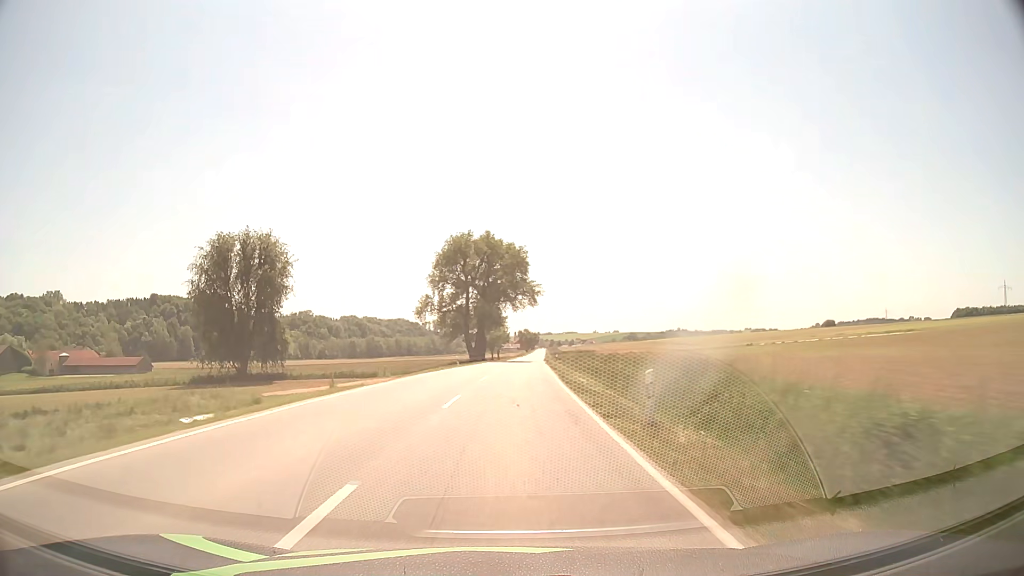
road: secondary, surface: asphalt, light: Day
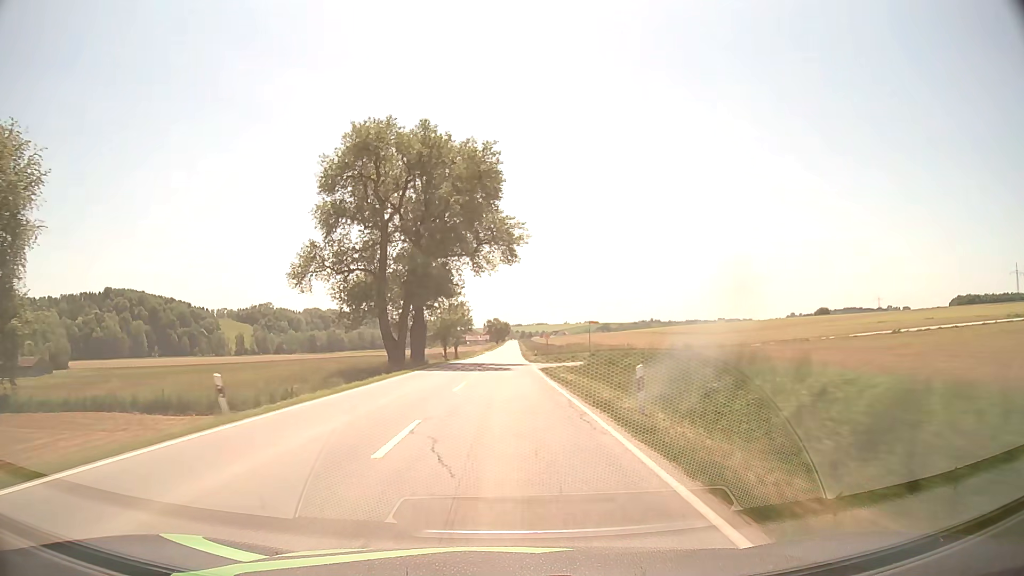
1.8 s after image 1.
(+1.1, +42.4) m; +3°
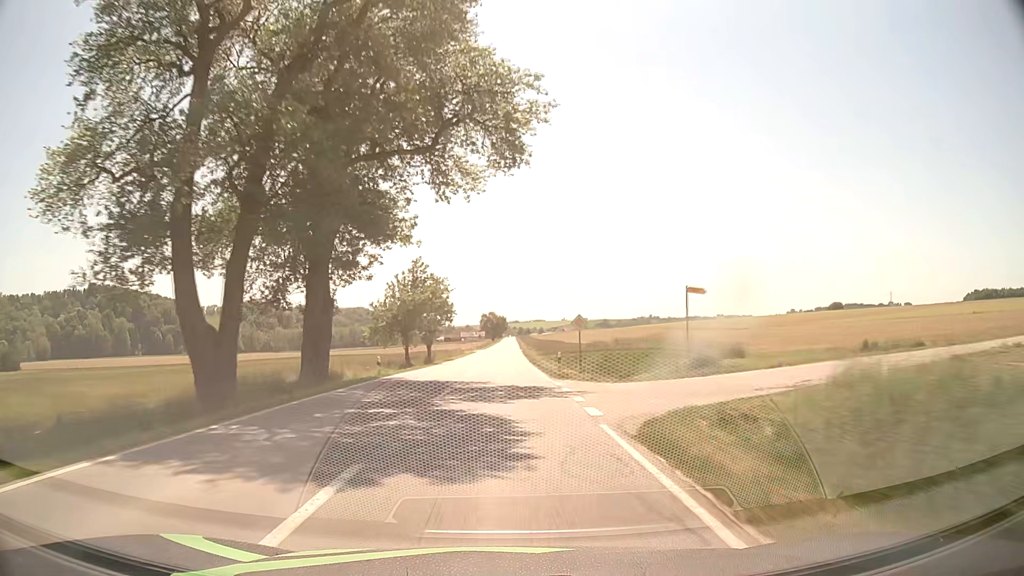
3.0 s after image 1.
(+0.1, +28.4) m; 0°
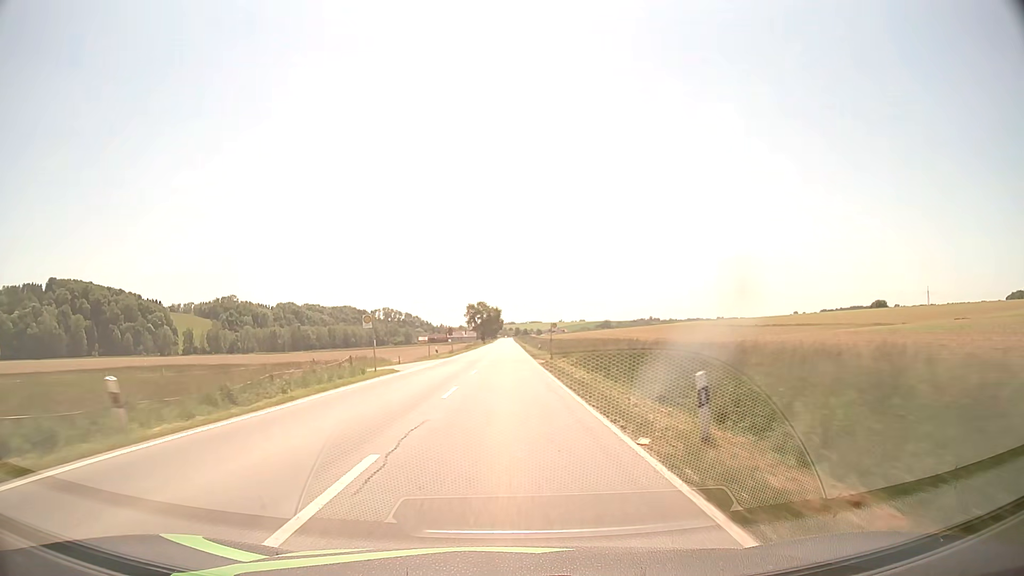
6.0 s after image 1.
(+0.1, +71.3) m; 0°
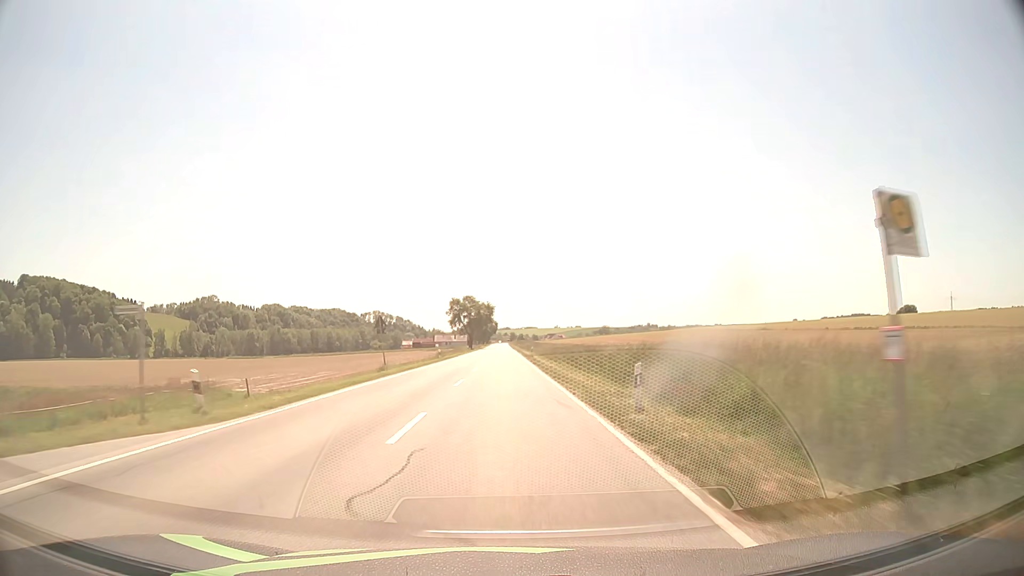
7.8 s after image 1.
(+0.1, +42.6) m; 0°
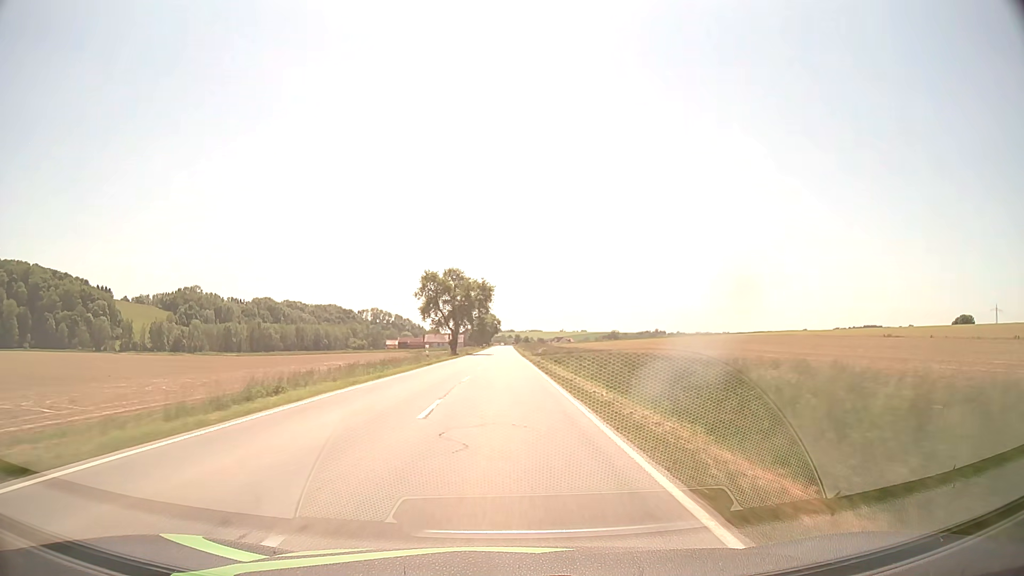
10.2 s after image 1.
(-0.1, +56.6) m; 0°
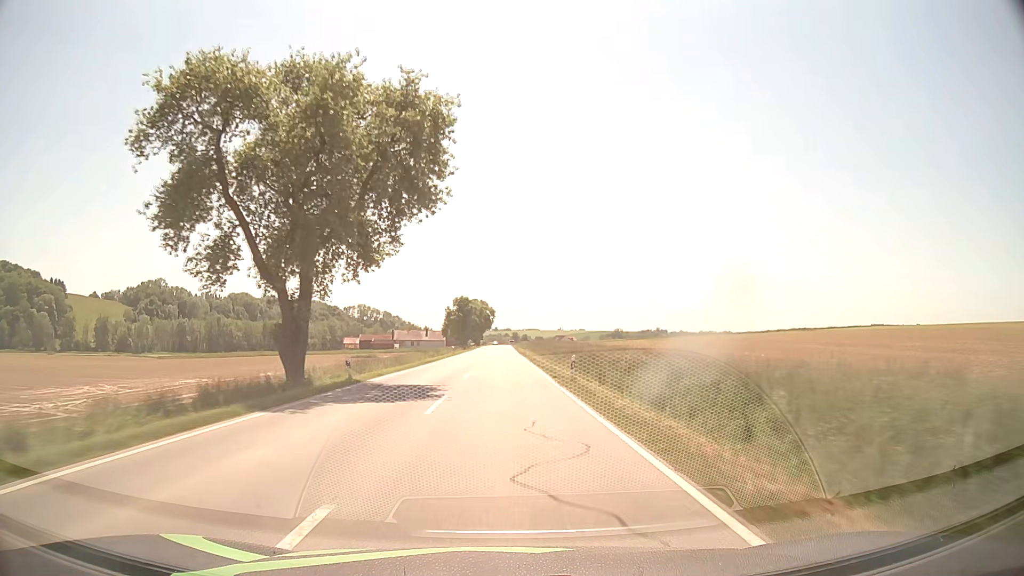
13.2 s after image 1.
(+0.1, +70.9) m; 0°
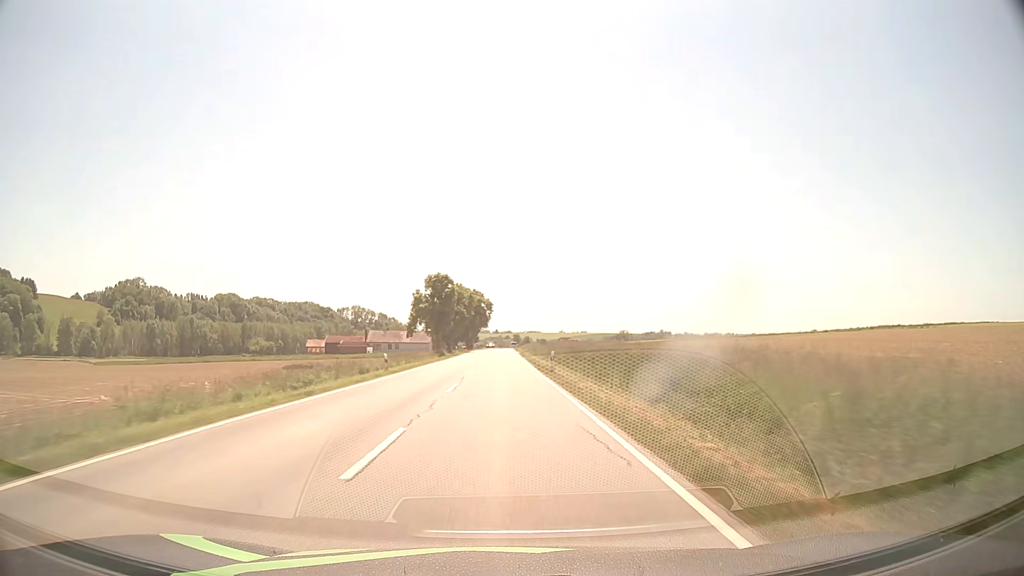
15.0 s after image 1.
(0.0, +42.6) m; 0°
(0, +10) (0, +20) (0, +30) (0, +40) (0, +50) (0, +60) (0, +70) (0, +80) (0, +90) (0, +100) m
